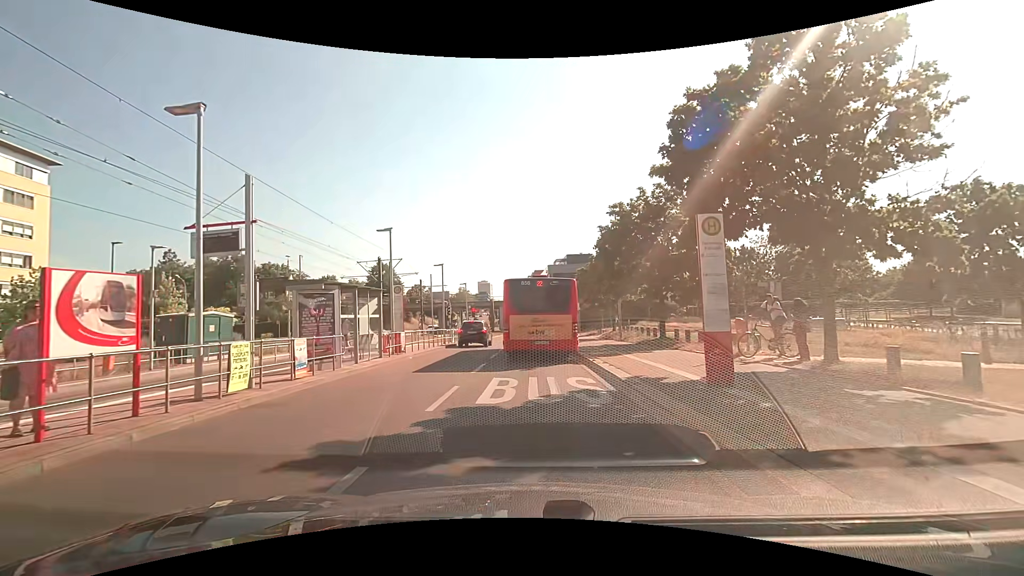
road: secondary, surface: asphalt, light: Day
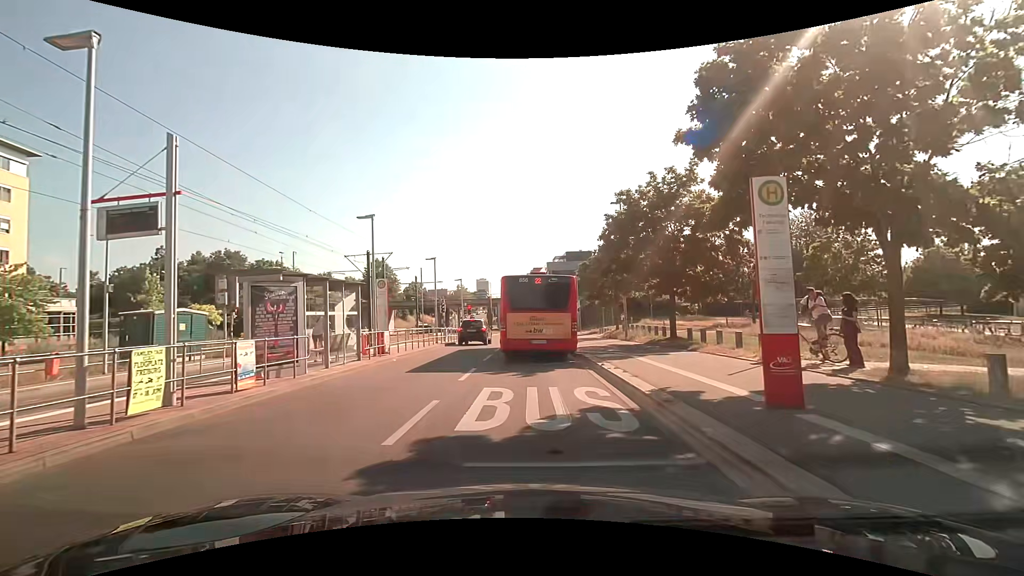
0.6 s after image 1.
(0.0, +2.2) m; -2°
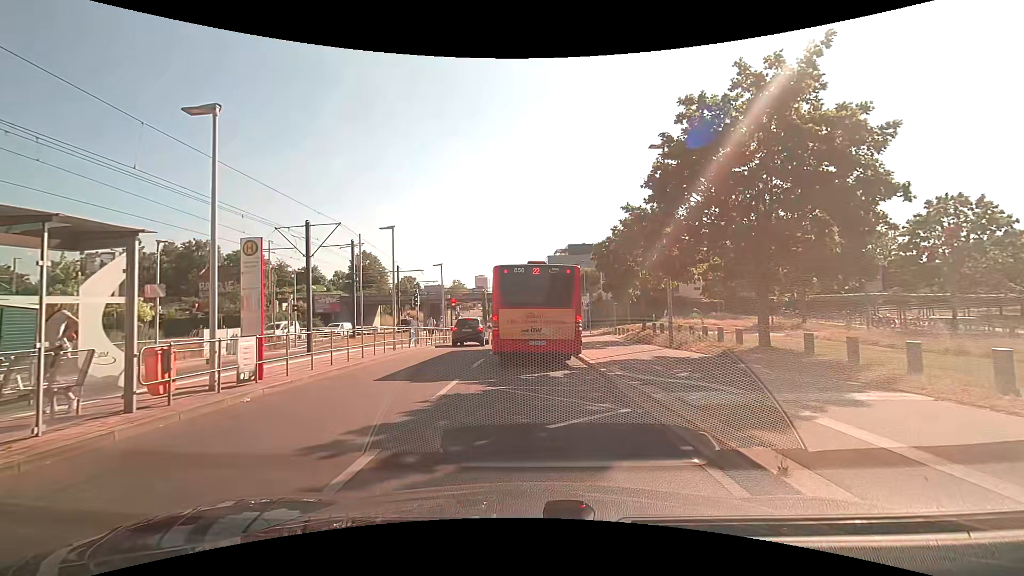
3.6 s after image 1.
(+0.1, +9.2) m; +1°
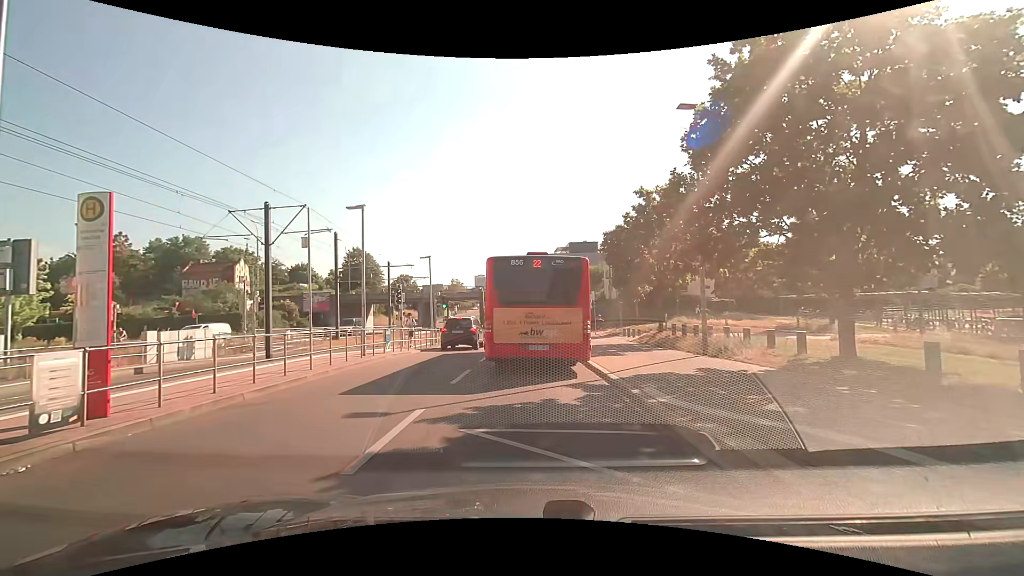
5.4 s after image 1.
(0.0, +3.7) m; 0°
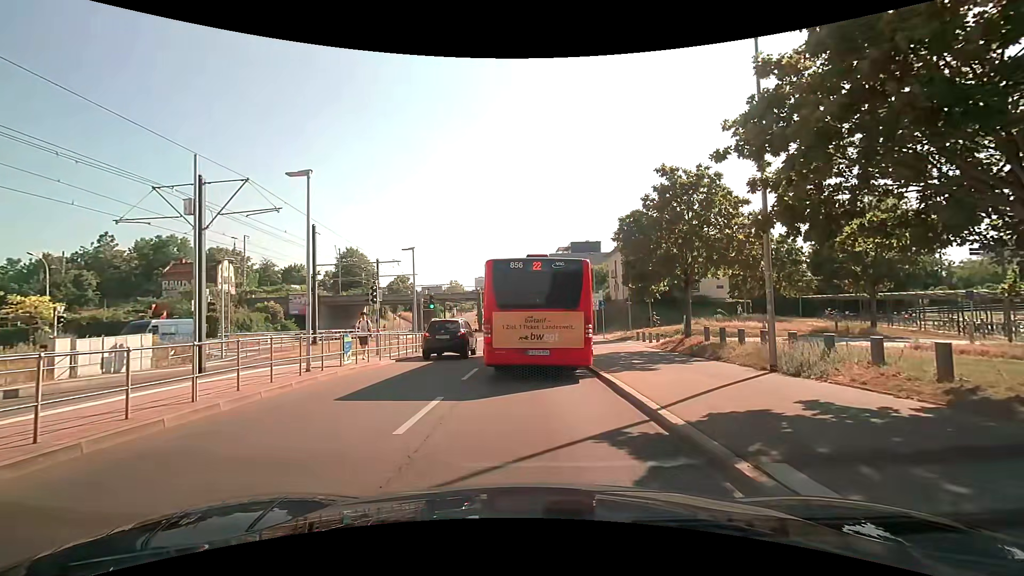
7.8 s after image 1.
(+0.1, +4.4) m; +2°
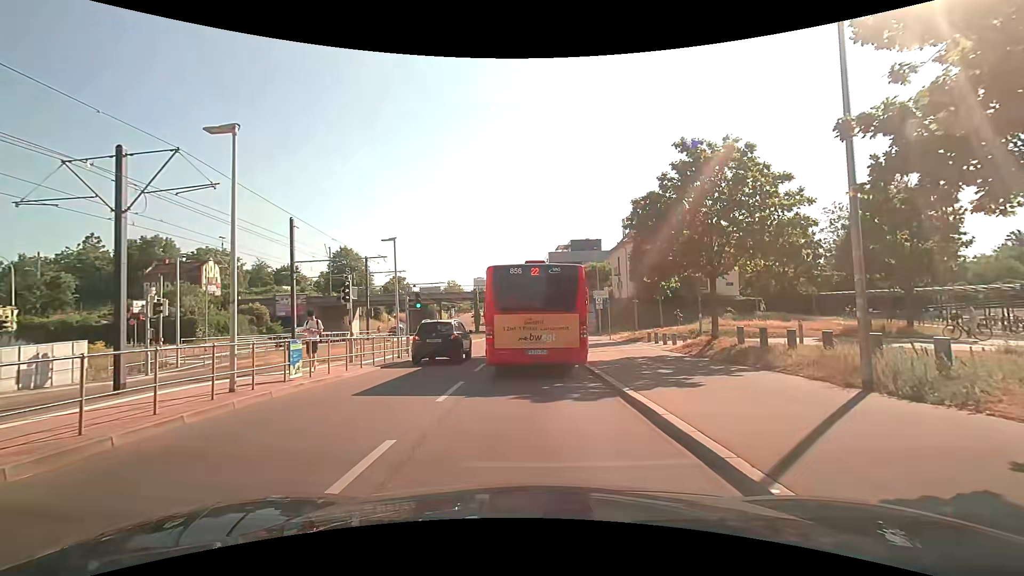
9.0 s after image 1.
(-0.1, +3.4) m; -2°
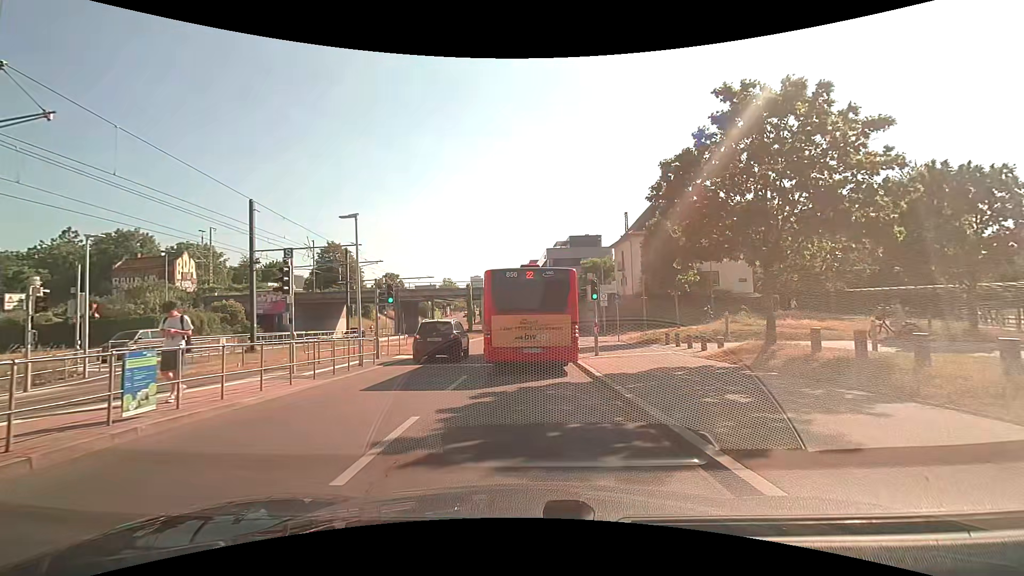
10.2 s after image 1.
(+0.1, +4.7) m; +1°
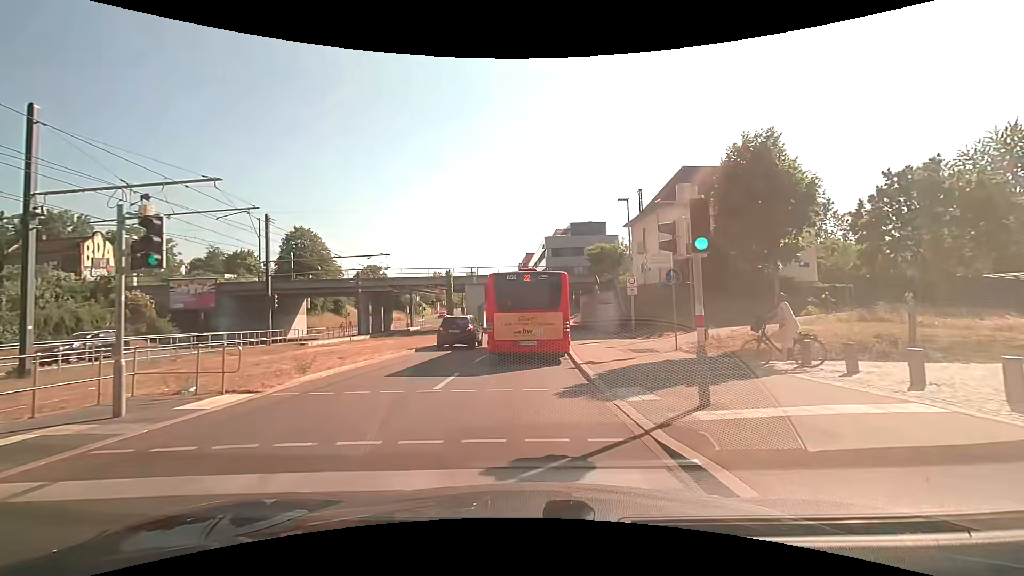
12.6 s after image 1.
(+0.3, +13.0) m; 0°
(0, +10) (0, +20) (+1, +30) (+2, +40) (+2, +50) (+2, +60) (+2, +70) (+2, +80) (0, +90) (-2, +100) m
